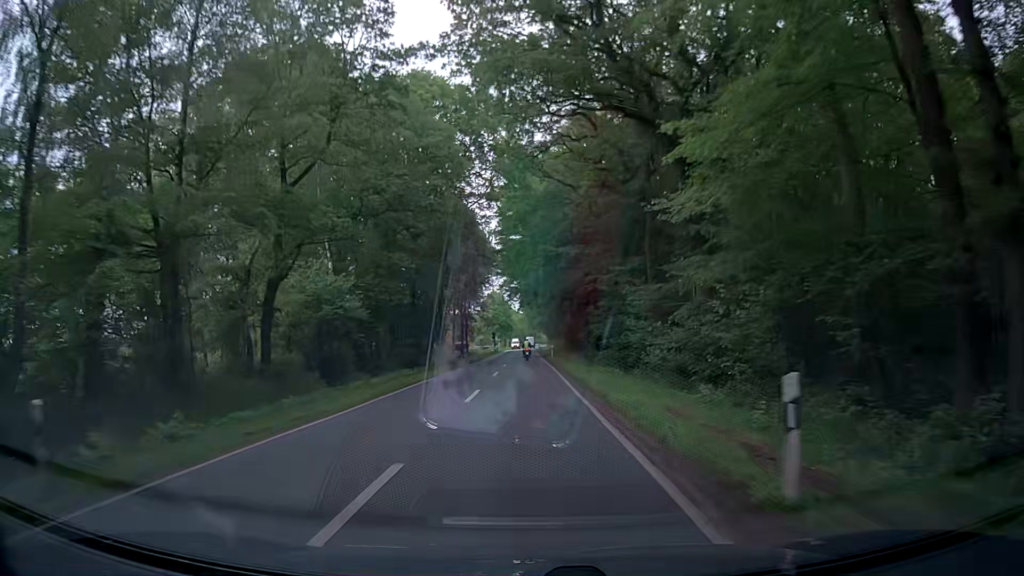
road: secondary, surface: asphalt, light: Day
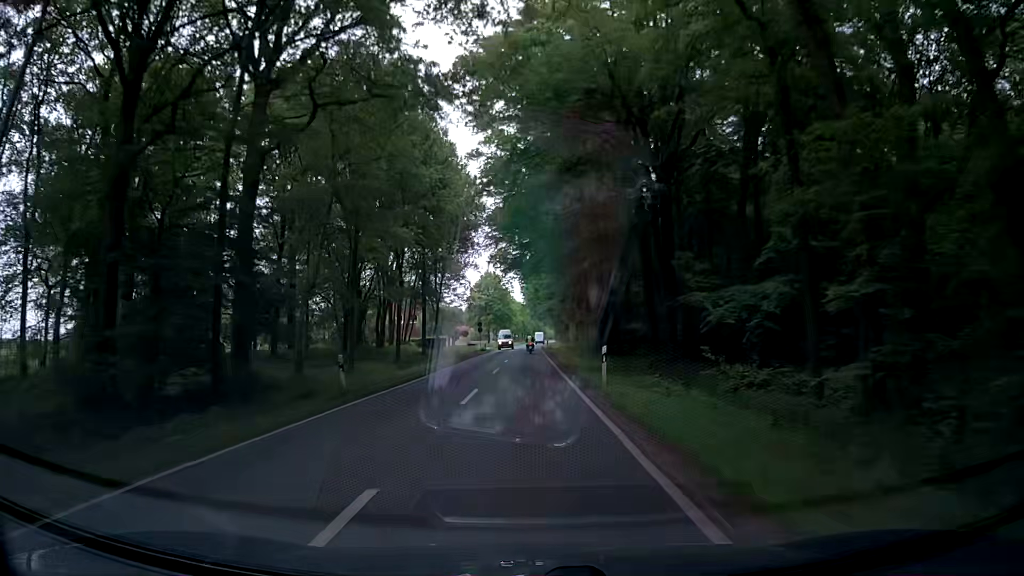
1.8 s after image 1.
(-0.2, +37.3) m; 0°
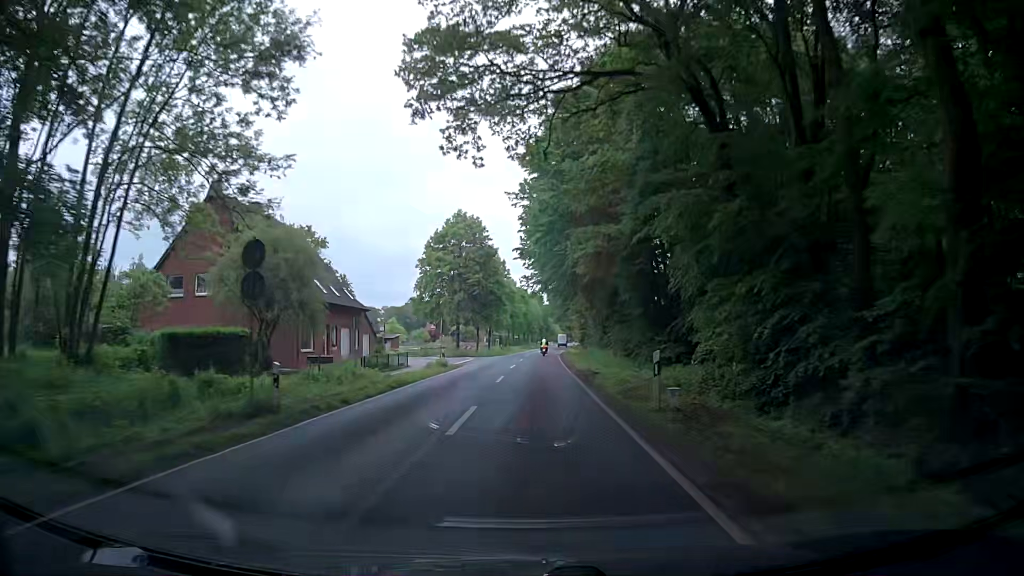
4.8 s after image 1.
(+0.1, +64.4) m; 0°
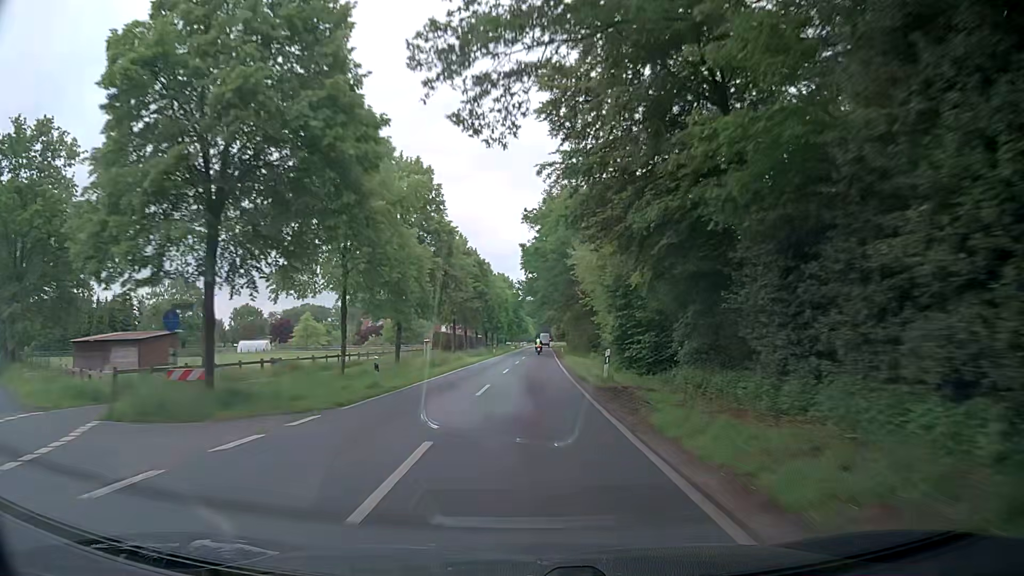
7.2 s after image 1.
(+0.6, +52.4) m; +2°
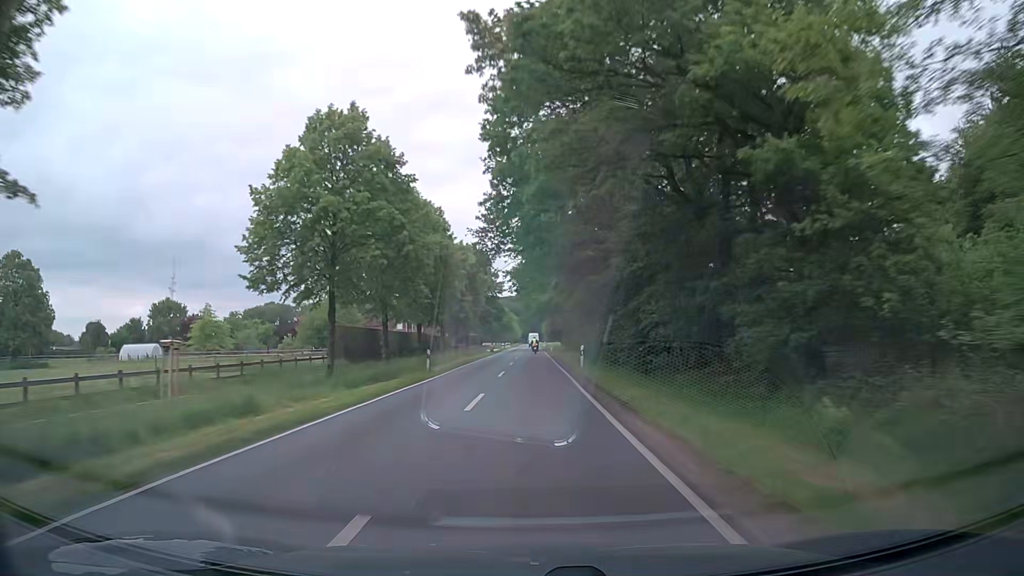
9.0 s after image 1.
(+0.6, +39.8) m; +1°
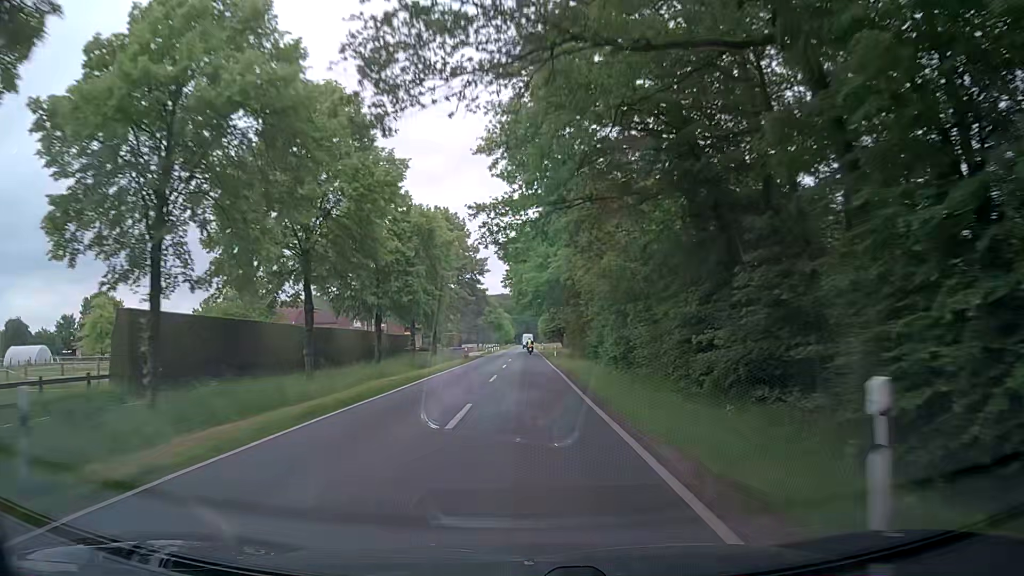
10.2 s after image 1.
(0.0, +26.7) m; 0°
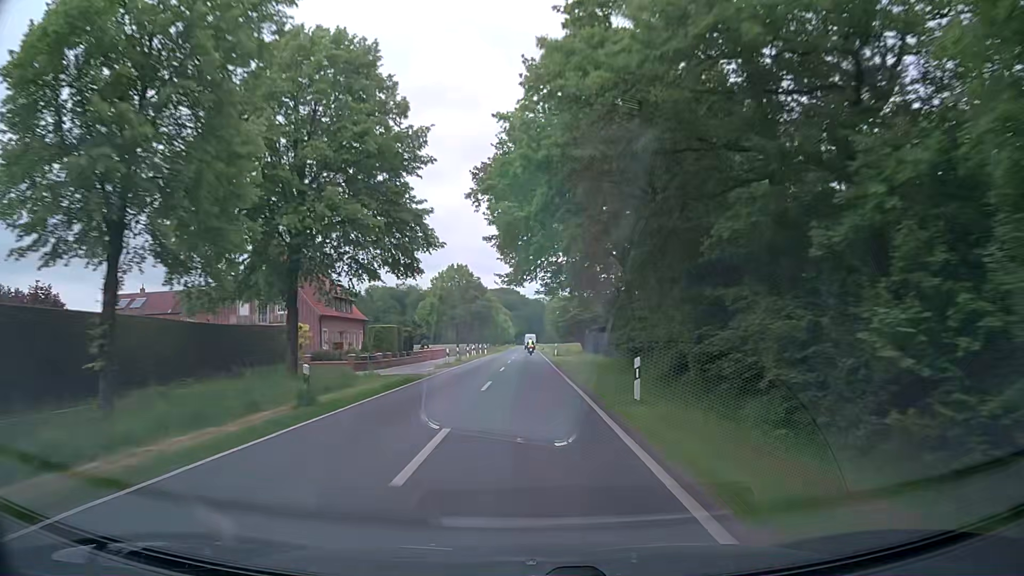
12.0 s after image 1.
(+0.1, +39.9) m; 0°
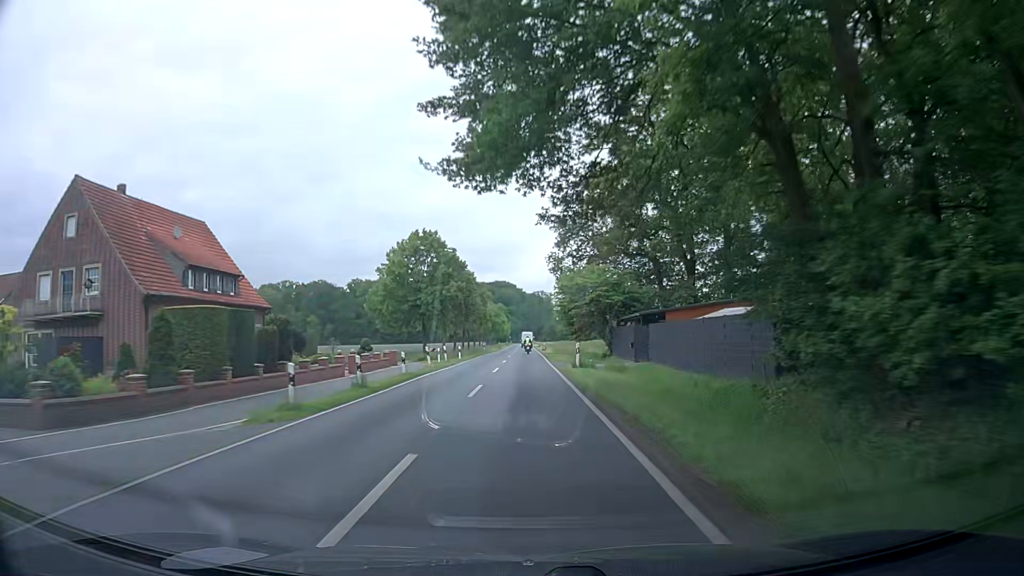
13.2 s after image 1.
(0.0, +26.4) m; 0°
(0, +10) (0, +20) (0, +30) (0, +40) (0, +50) (0, +60) (-1, +70) (-1, +80) (-1, +90) (-1, +100) m
